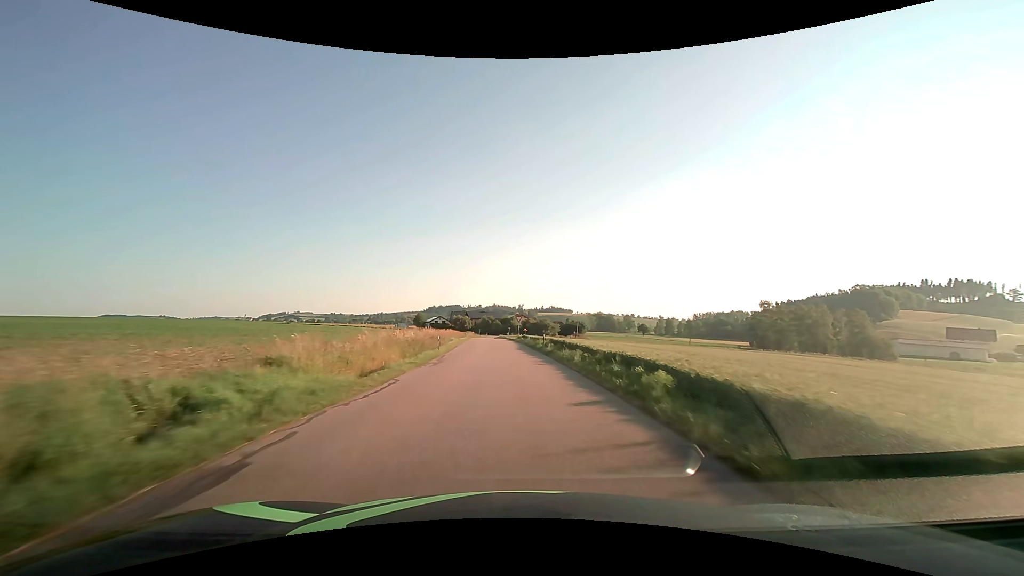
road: tertiary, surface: asphalt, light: Day
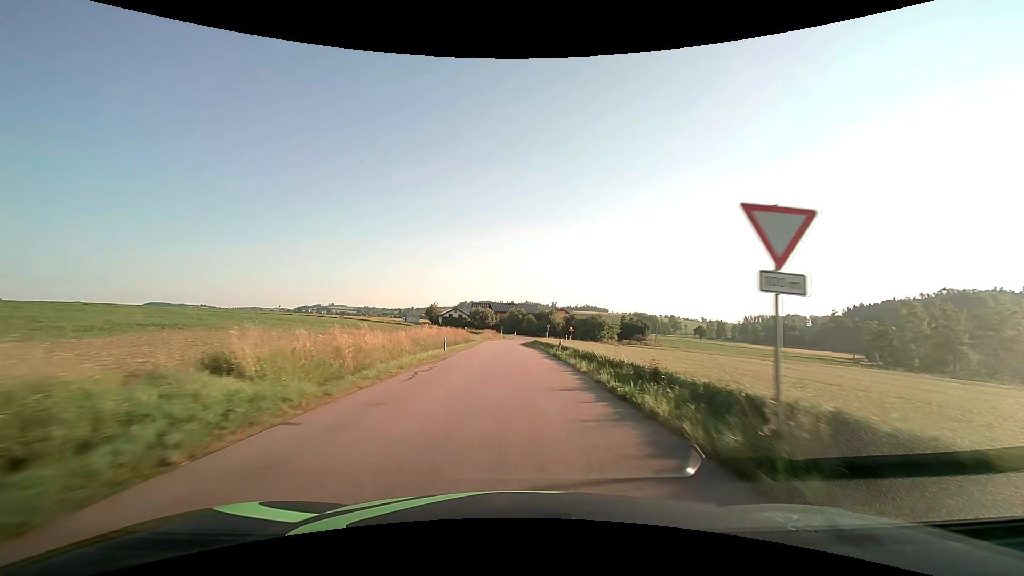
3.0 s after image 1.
(-2.4, +52.9) m; -4°
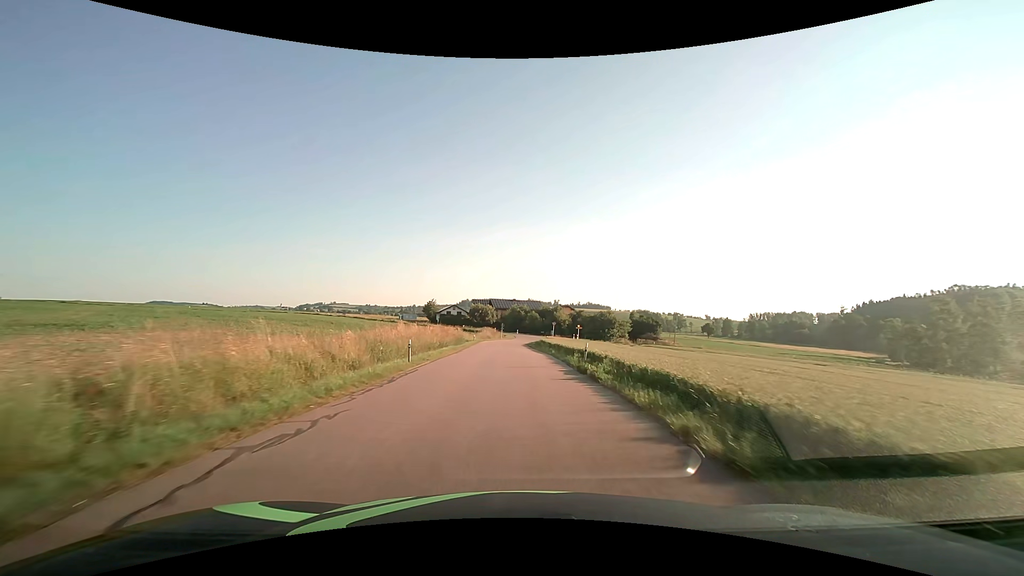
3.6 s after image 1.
(0.0, +9.9) m; 0°
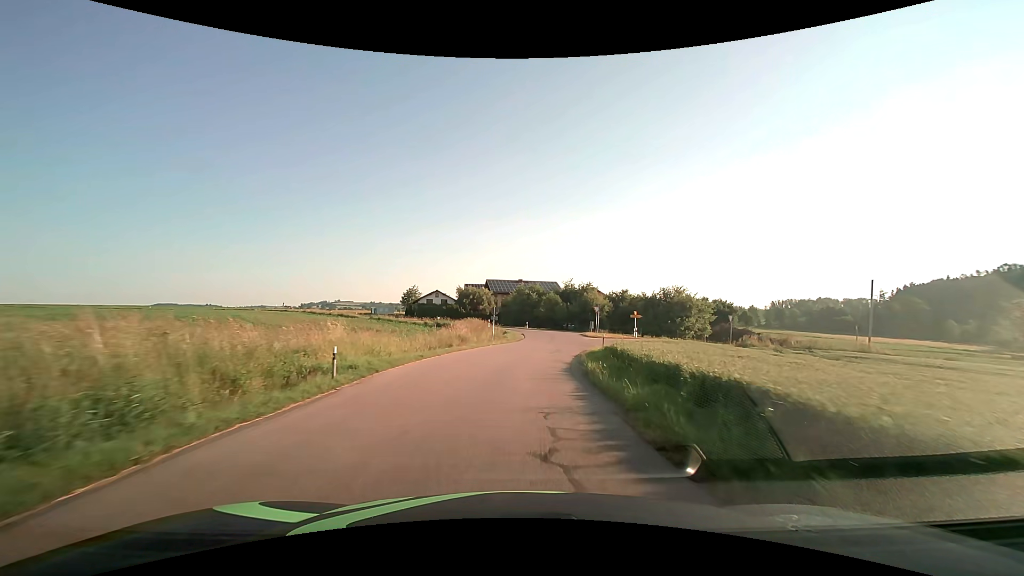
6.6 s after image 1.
(-0.4, +44.8) m; -1°
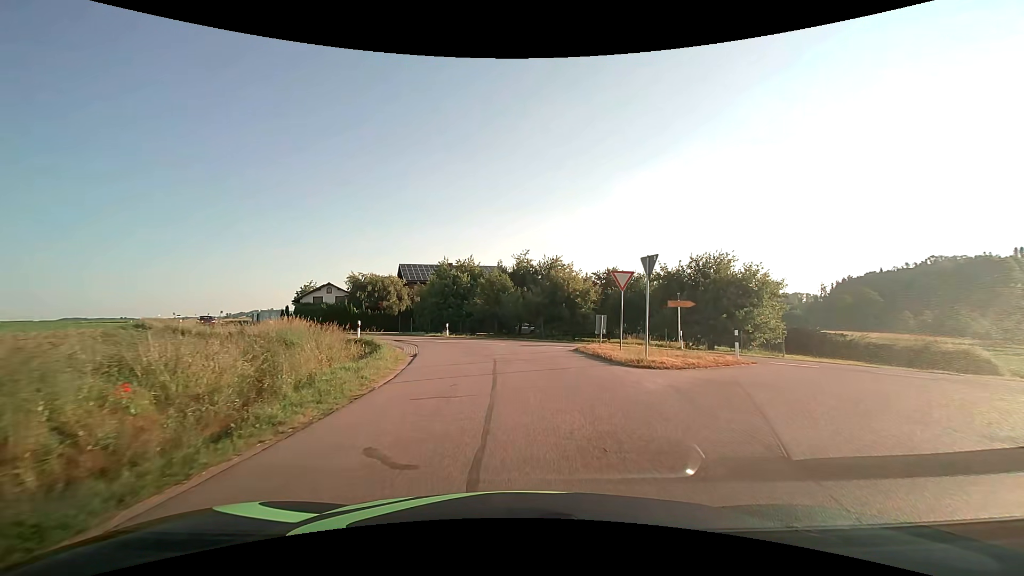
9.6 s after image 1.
(+2.1, +32.7) m; +6°
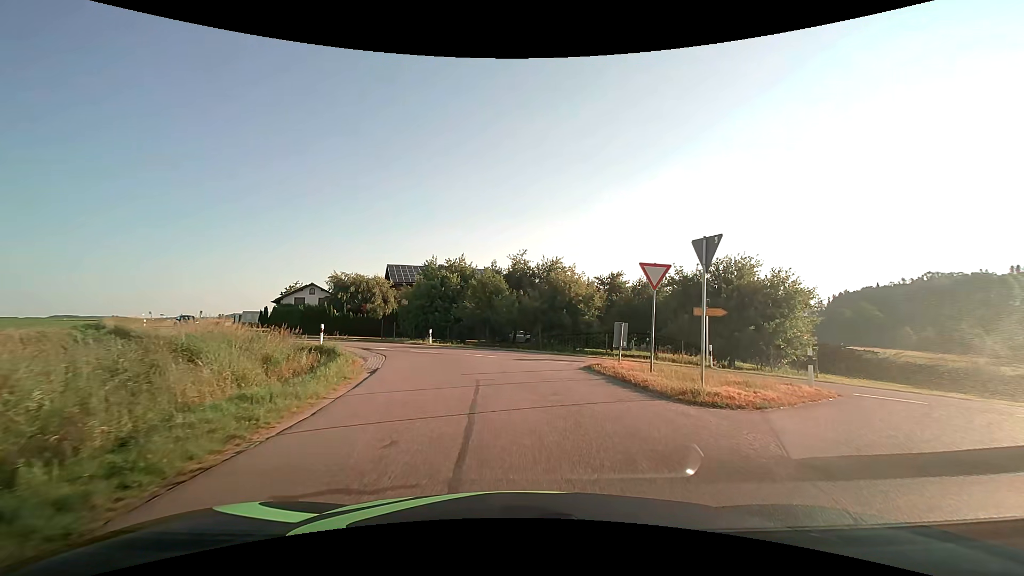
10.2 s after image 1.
(0.0, +4.5) m; +1°
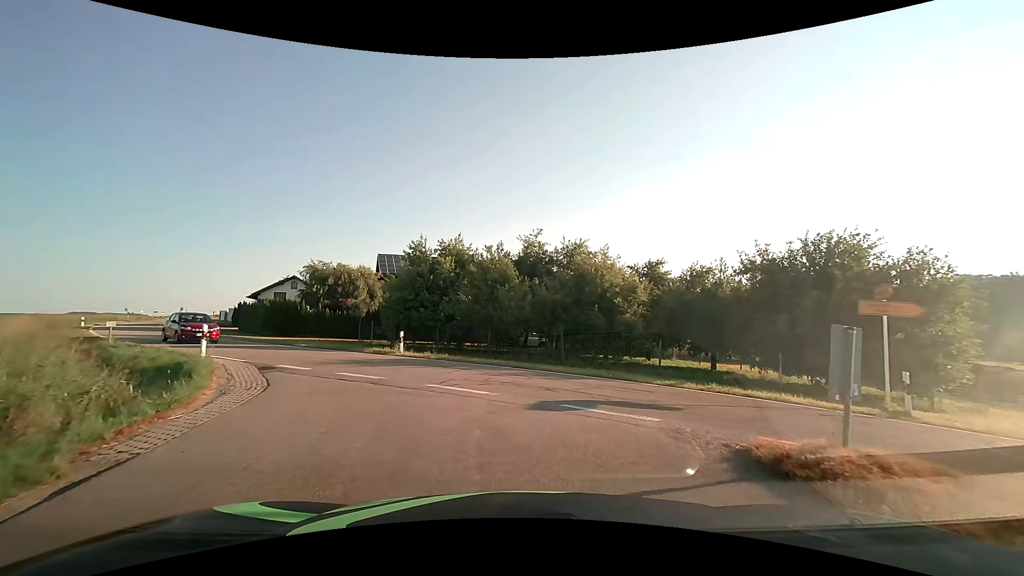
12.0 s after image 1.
(-0.1, +9.5) m; -2°
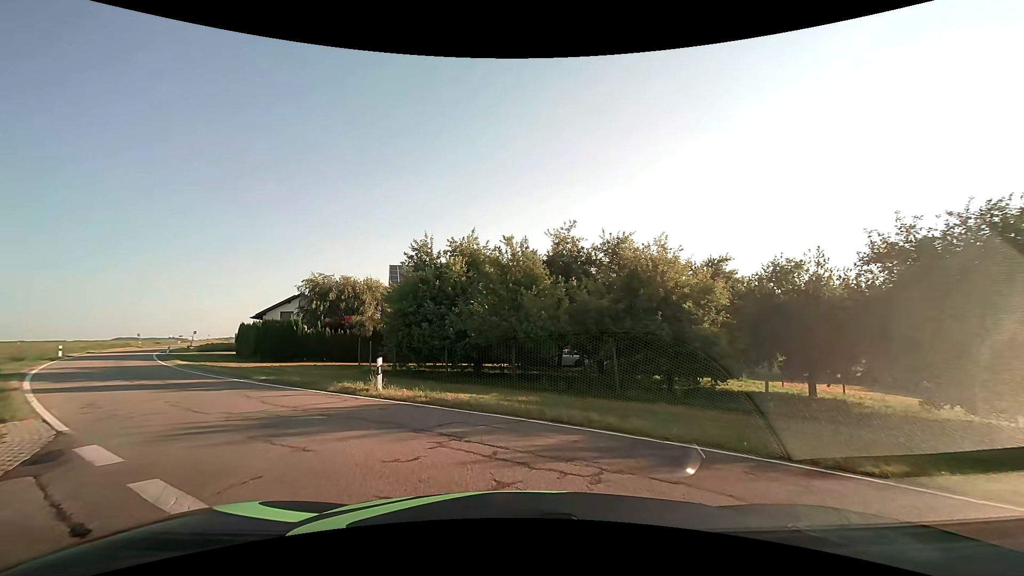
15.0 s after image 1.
(0.0, +6.9) m; -2°
(-3, +9) (-9, +17) (-16, +24) (-23, +31) (-30, +39) (-36, +47) (-42, +55) (-47, +63) (-52, +72) (-57, +81) m
